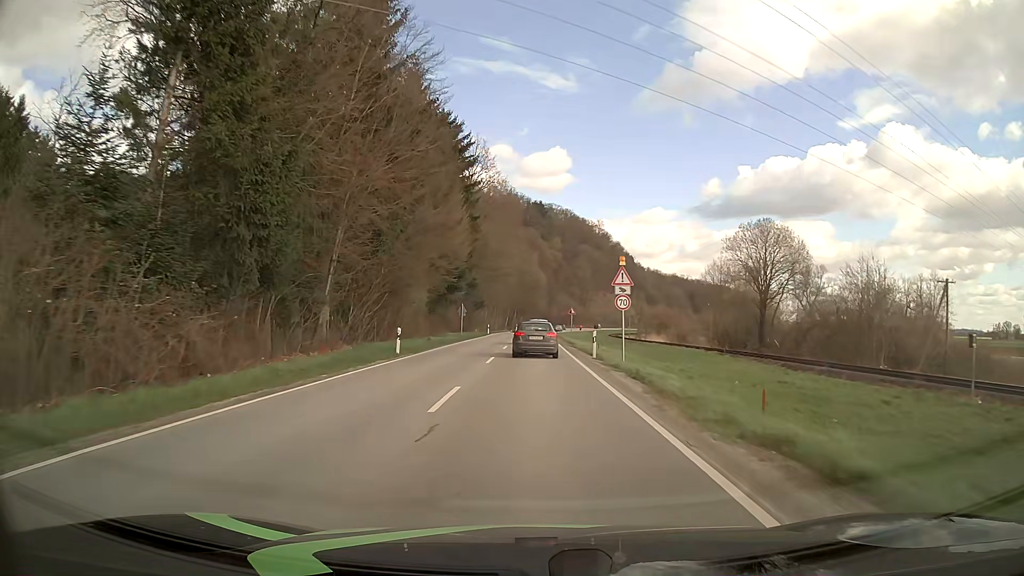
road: secondary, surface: asphalt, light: Day
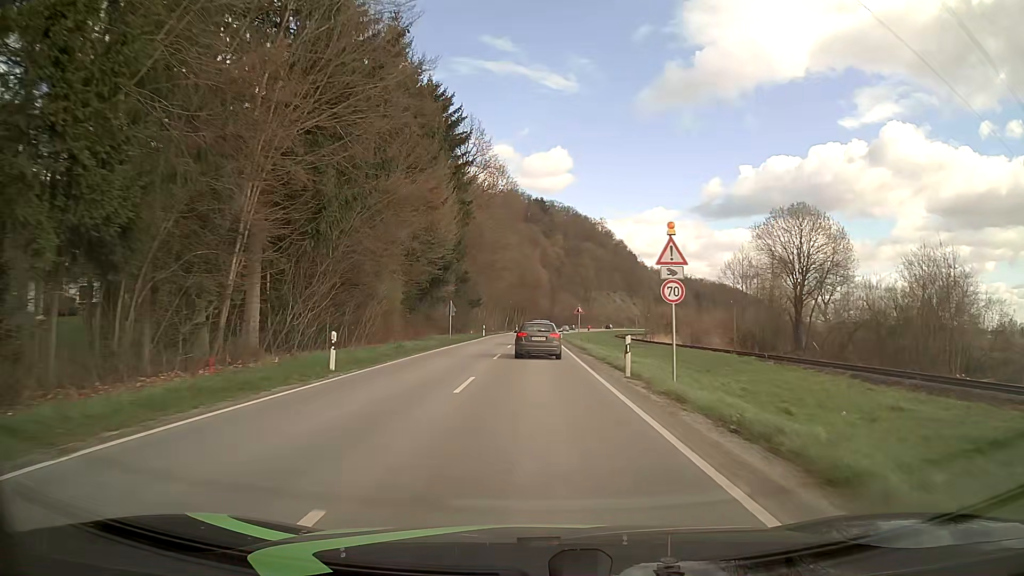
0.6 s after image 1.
(0.0, +9.2) m; 0°
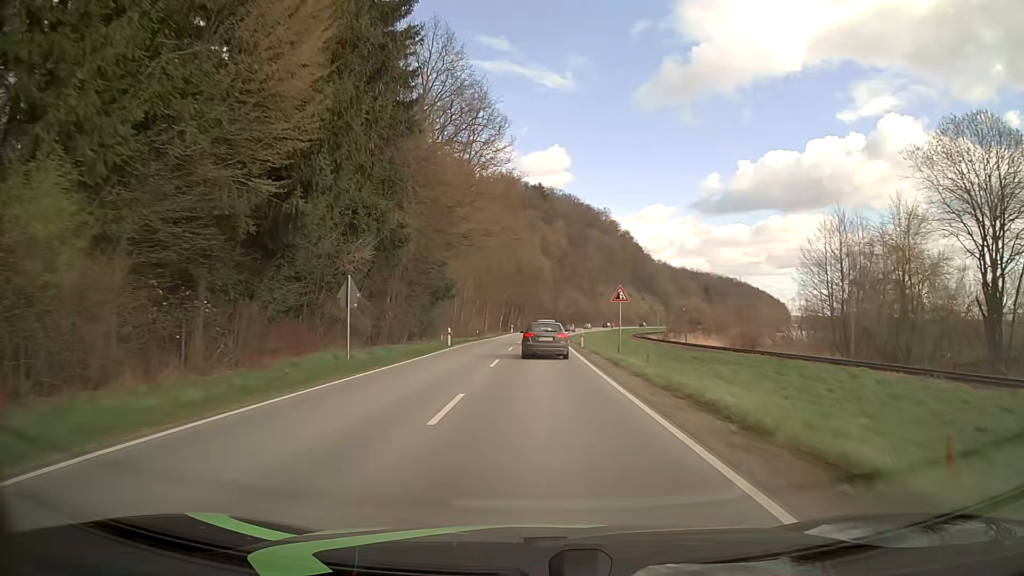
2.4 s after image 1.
(0.0, +28.1) m; 0°
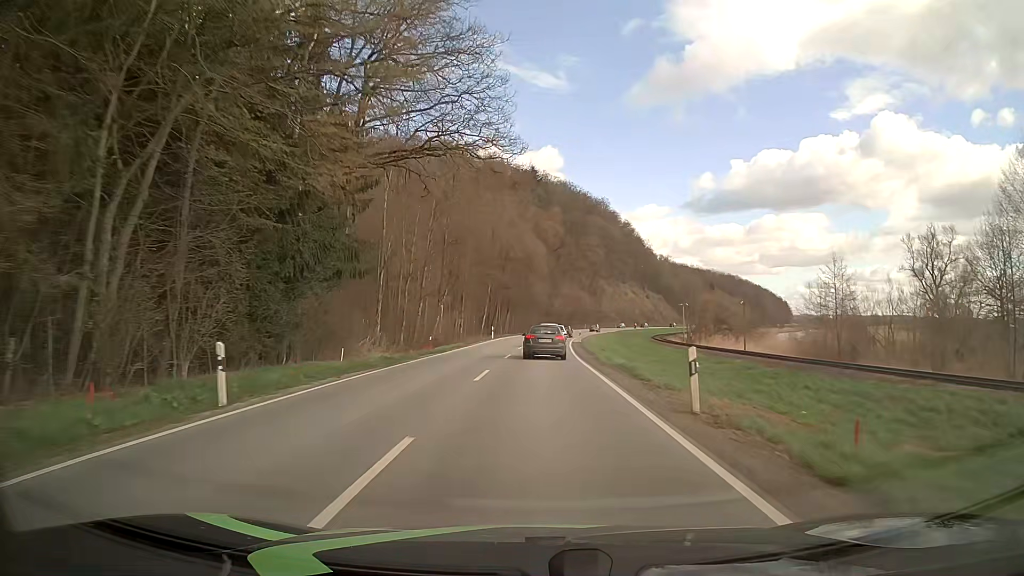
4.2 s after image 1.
(+0.1, +28.9) m; 0°
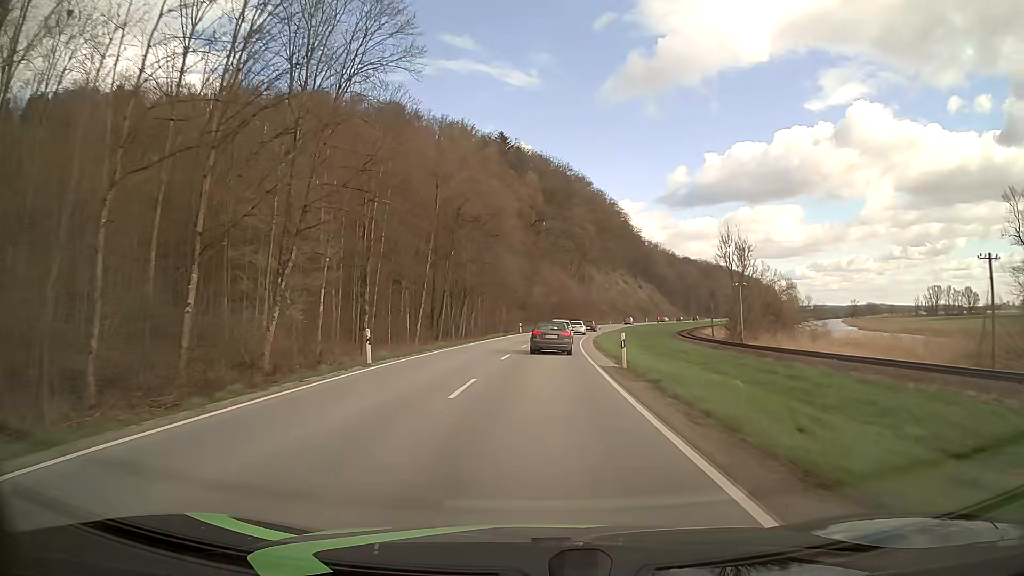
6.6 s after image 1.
(+0.7, +40.2) m; +2°
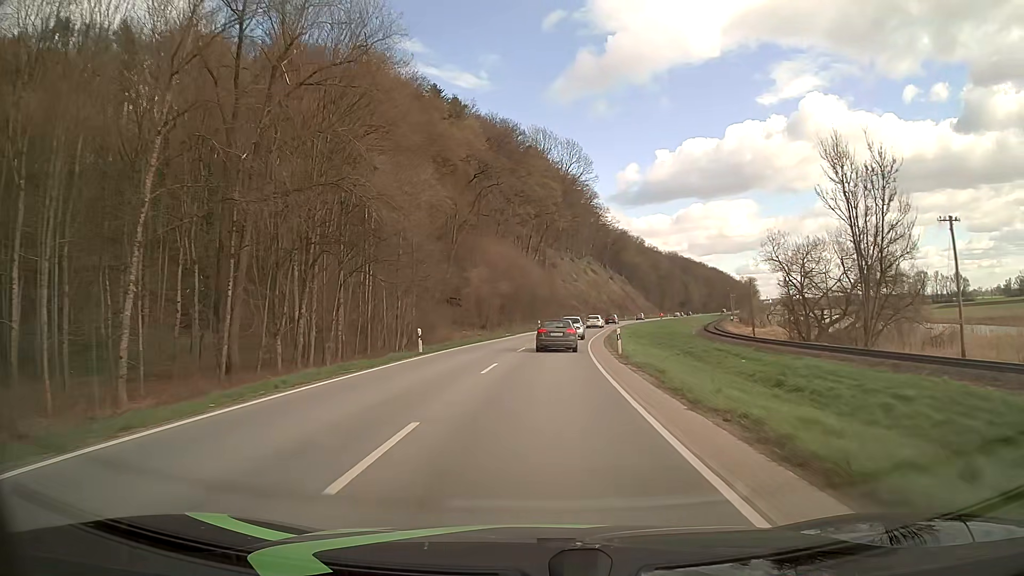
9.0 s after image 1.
(+1.4, +42.3) m; +4°
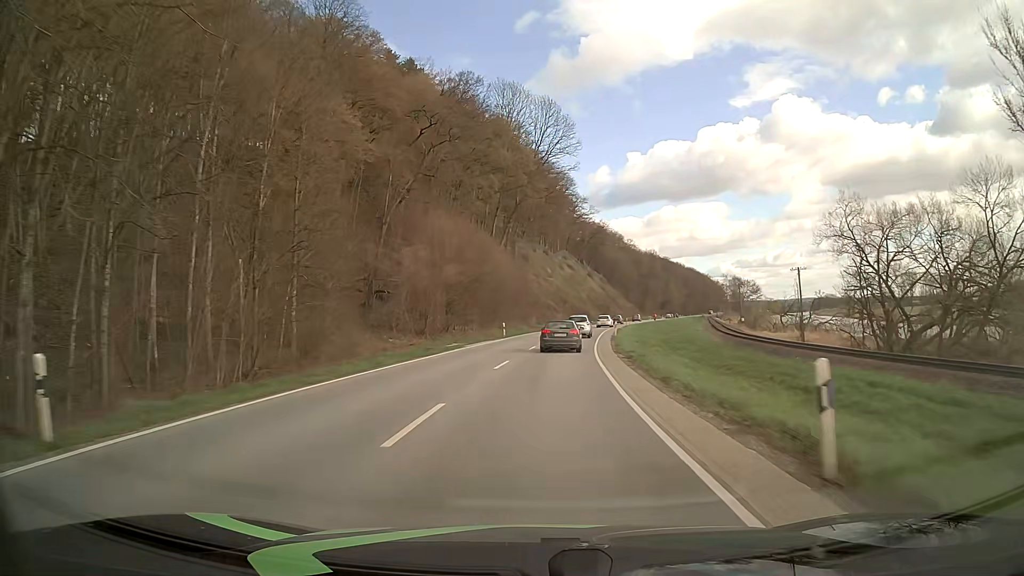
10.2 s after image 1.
(+0.5, +21.8) m; +3°
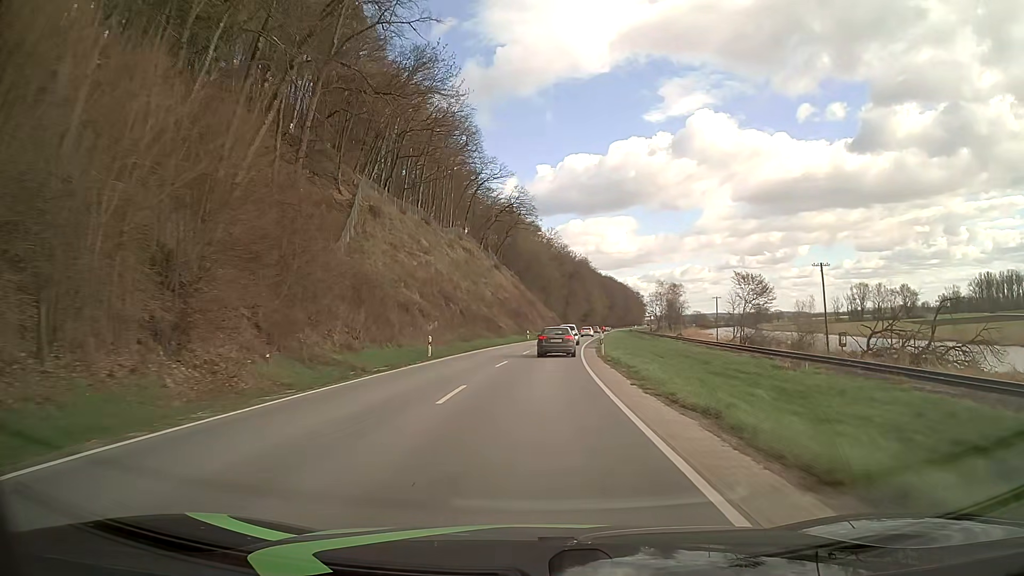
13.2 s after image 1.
(+3.9, +54.7) m; +8°
(0, +10) (0, +20) (+1, +30) (+2, +40) (+3, +50) (+4, +60) (+5, +70) (+6, +80) (+7, +90) (+8, +100) m
